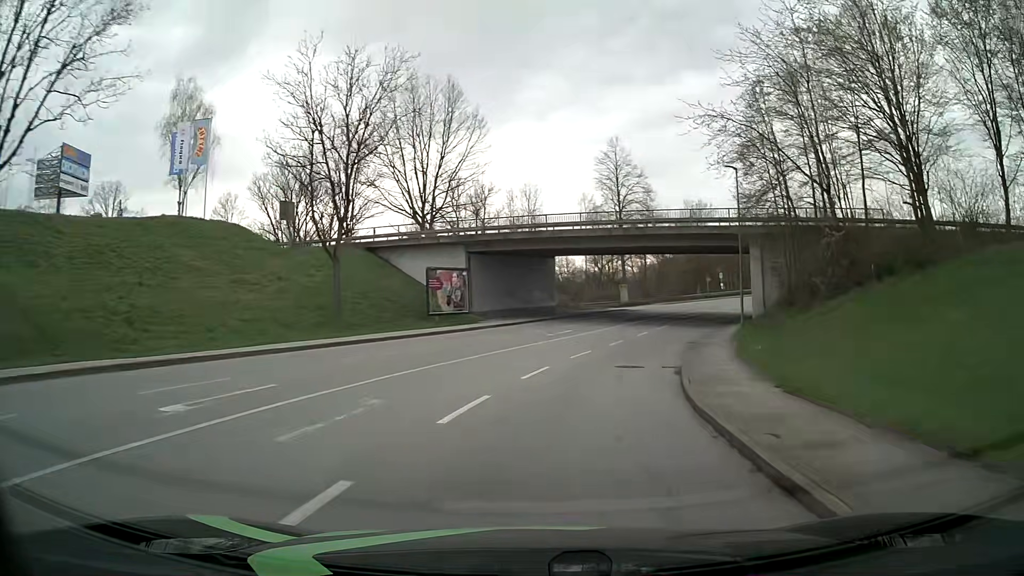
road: tertiary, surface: asphalt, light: Day
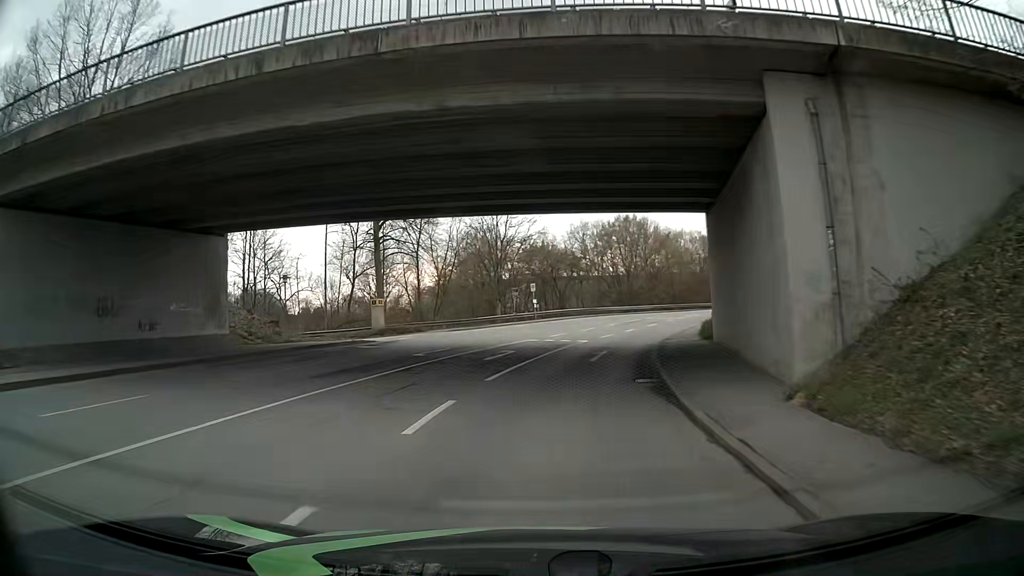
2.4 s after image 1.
(+5.7, +29.7) m; +19°
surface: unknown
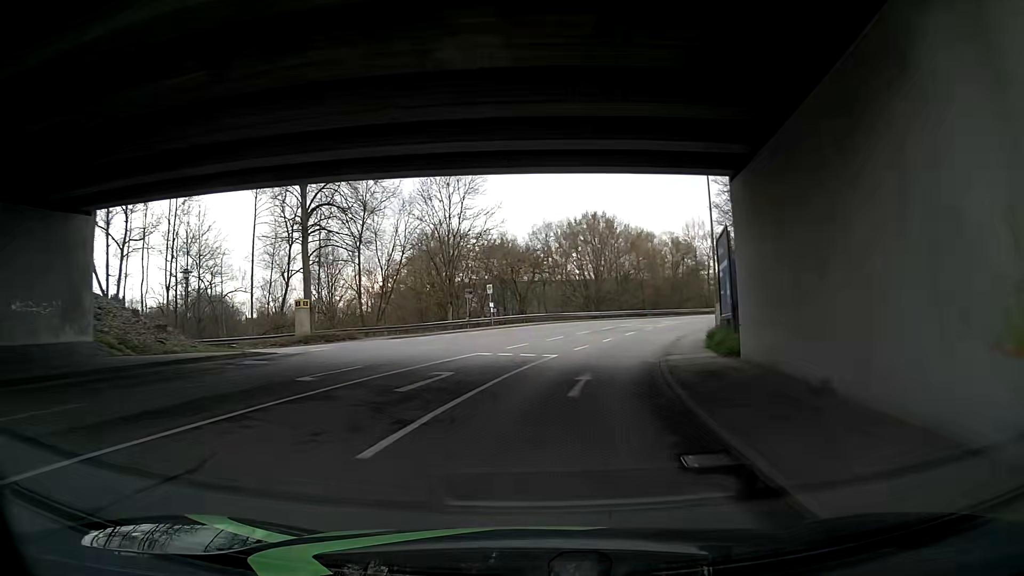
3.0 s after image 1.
(+0.2, +7.5) m; +3°
